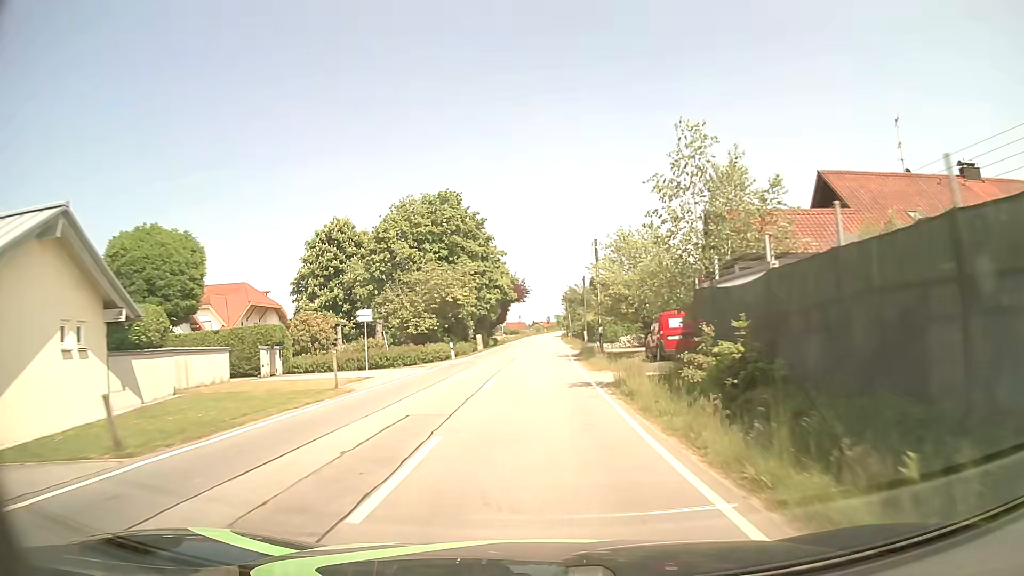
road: tertiary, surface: asphalt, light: Day
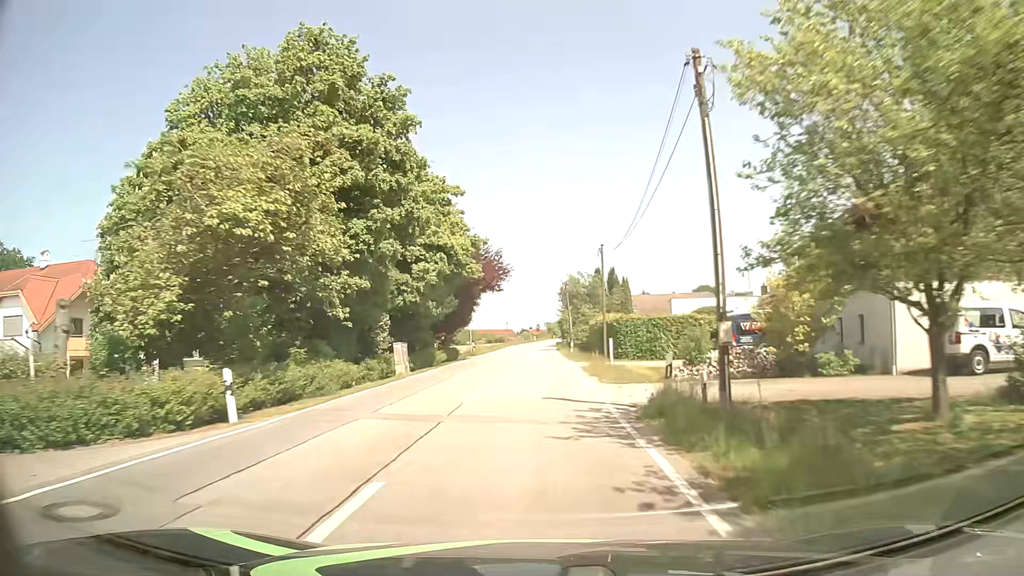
(+0.3, +27.2) m; +1°
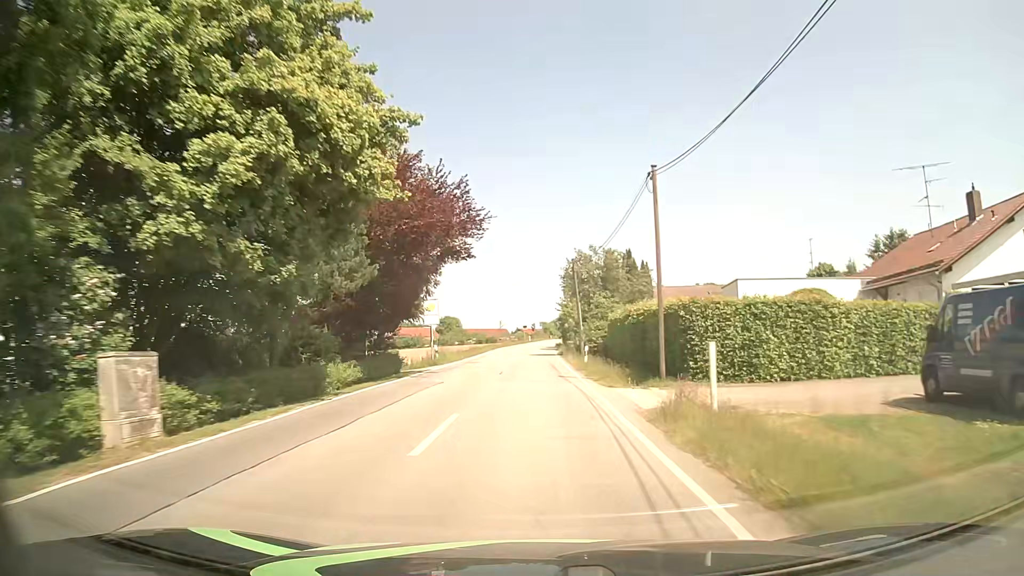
(+0.2, +18.1) m; +1°
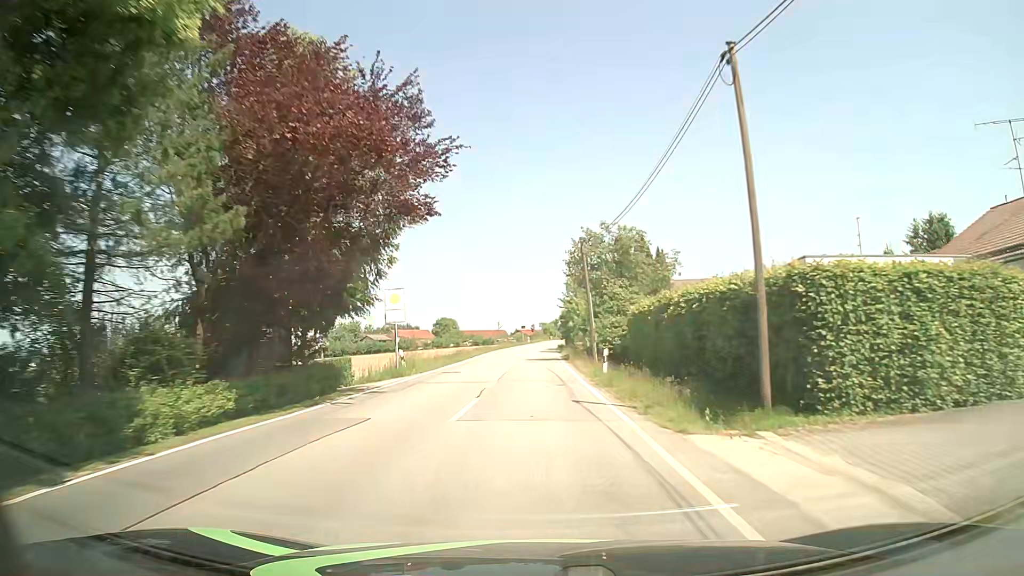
(0.0, +9.1) m; -1°
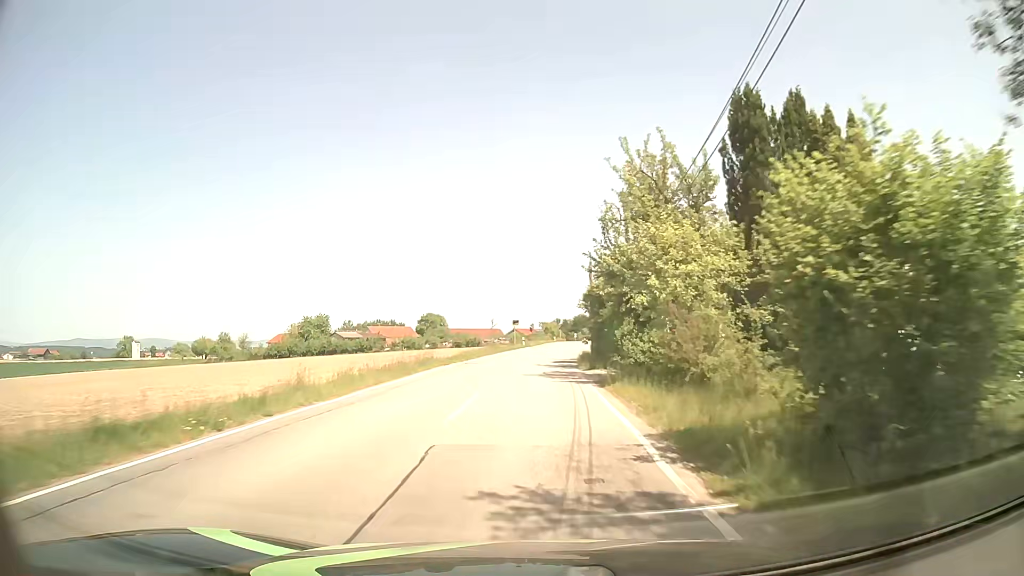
(+0.4, +36.3) m; 0°
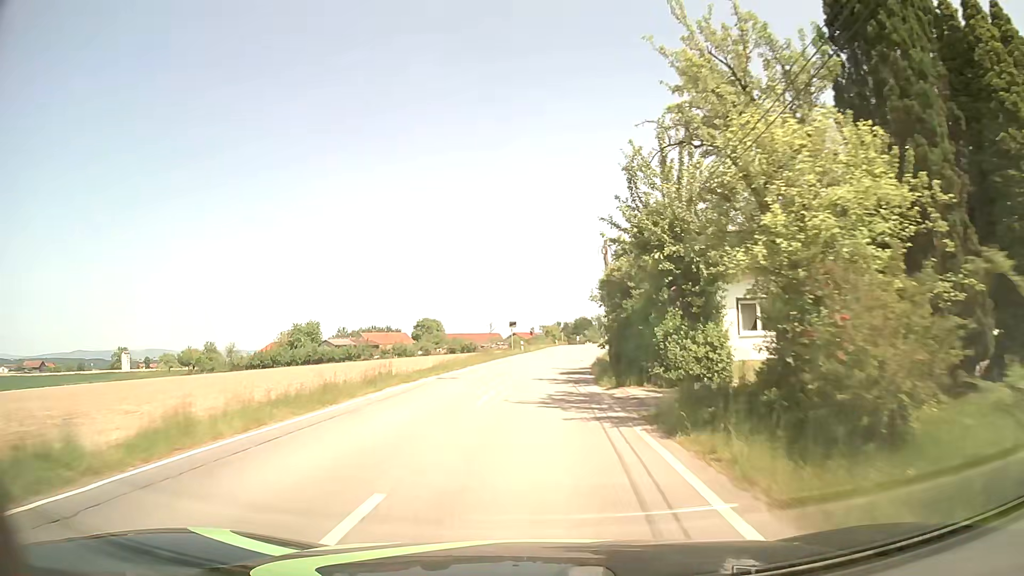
(+0.1, +9.1) m; 0°
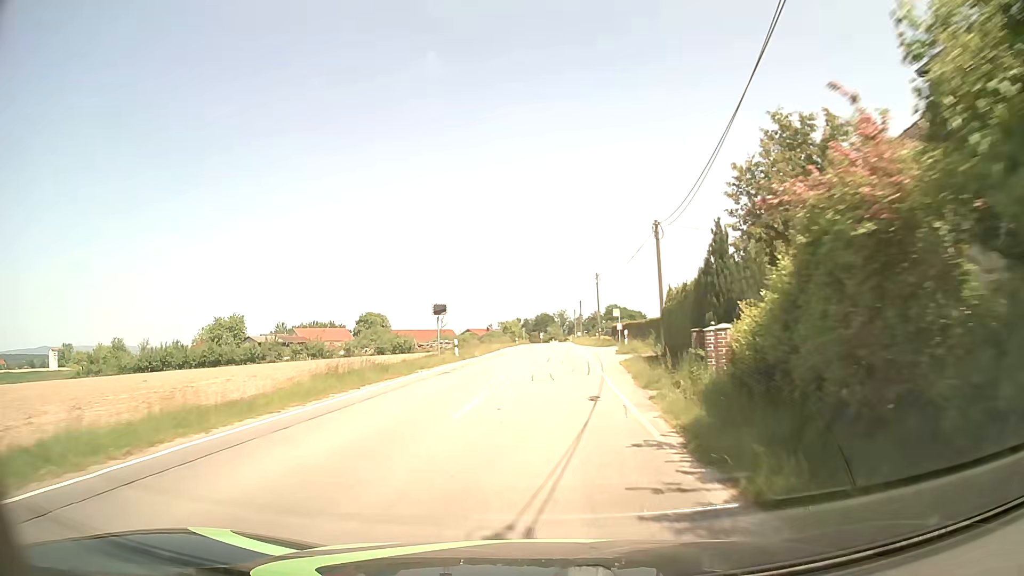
(+0.7, +27.3) m; +4°
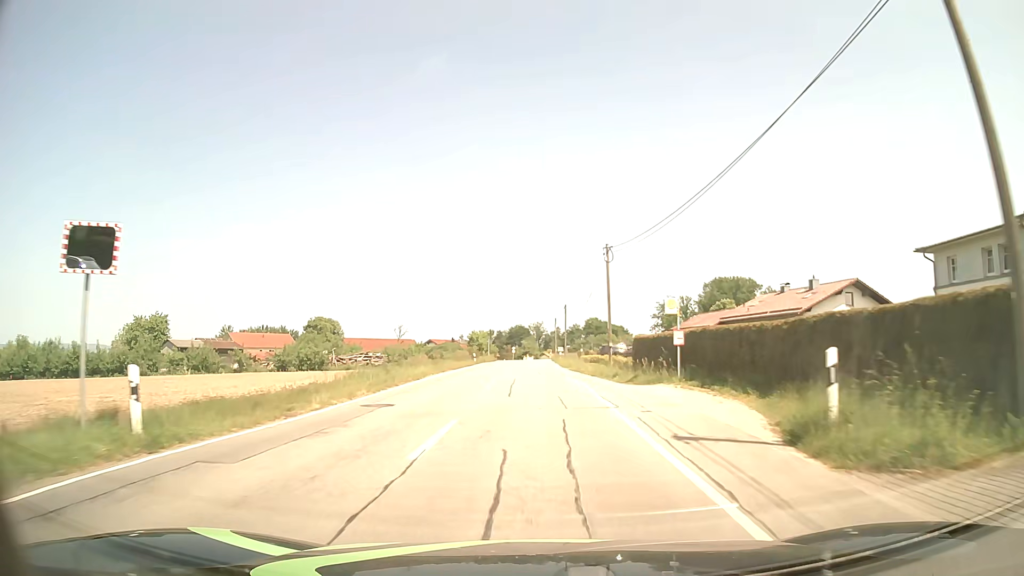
(+0.7, +27.3) m; +2°
(0, +10) (0, +20) (0, +30) (0, +40) (+1, +50) (+1, +60) (+1, +70) (+1, +80) (+1, +90) (+1, +100) m
